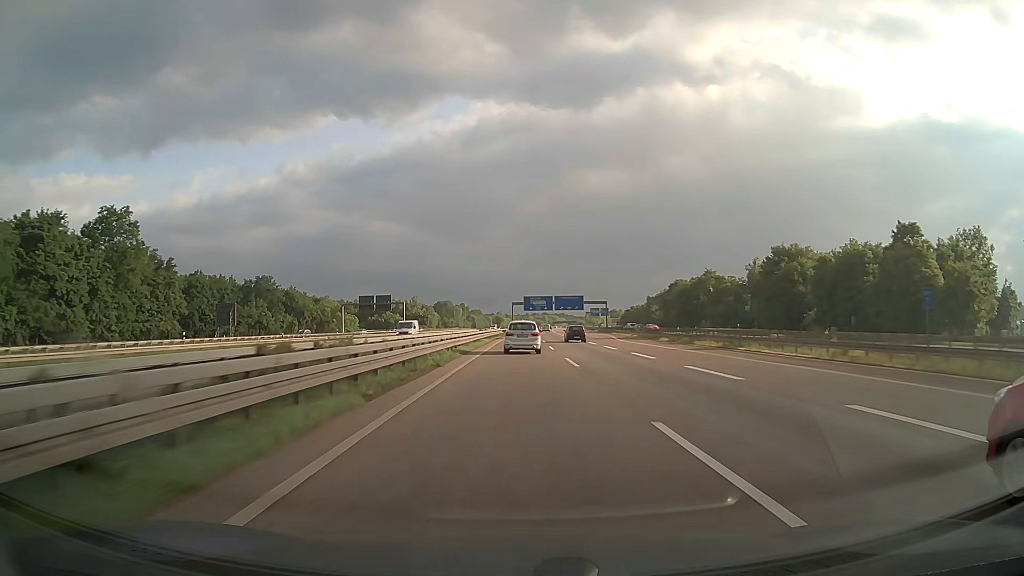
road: motorway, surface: asphalt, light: Day
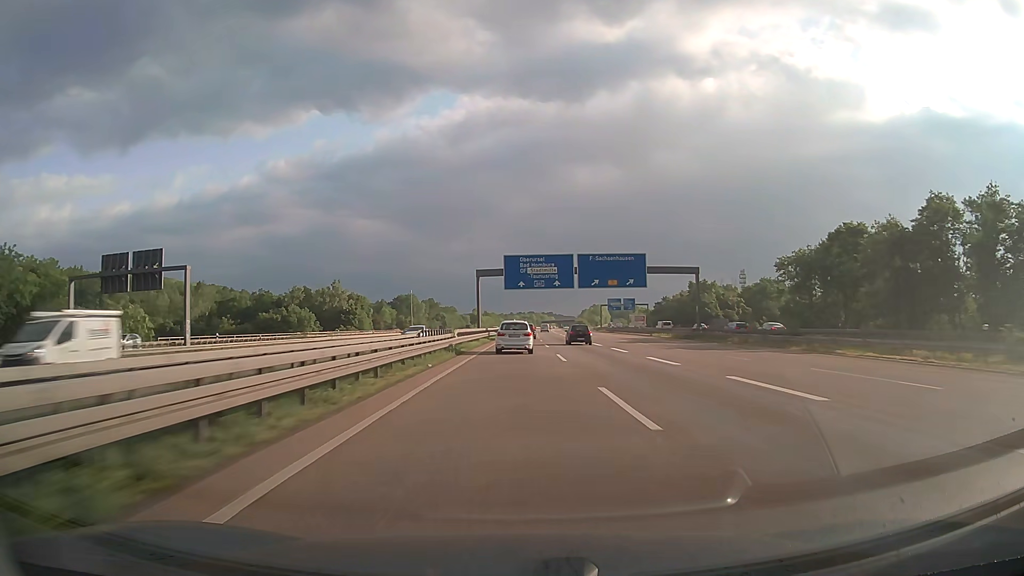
(+1.4, +101.3) m; +1°
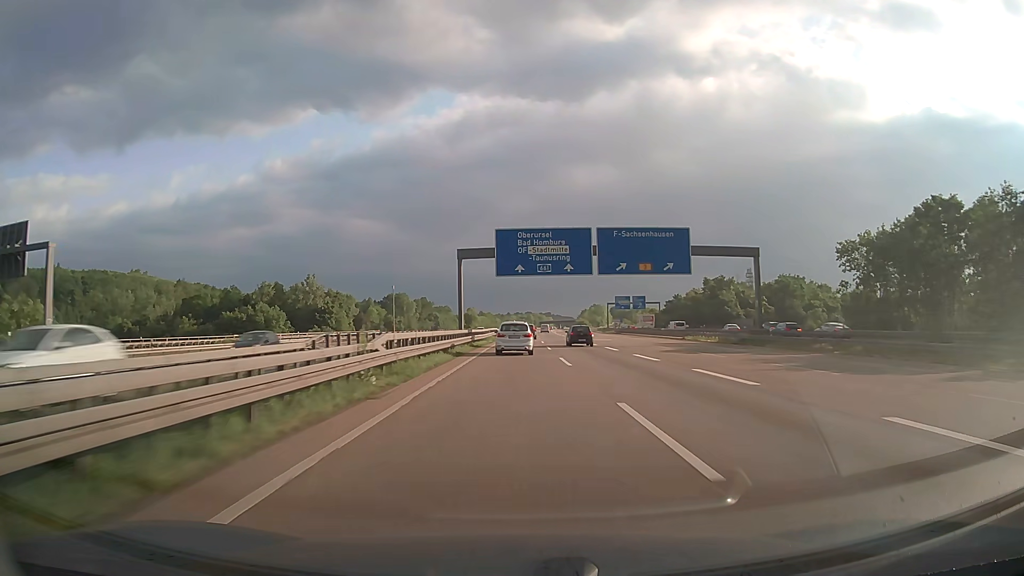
(0.0, +20.2) m; 0°
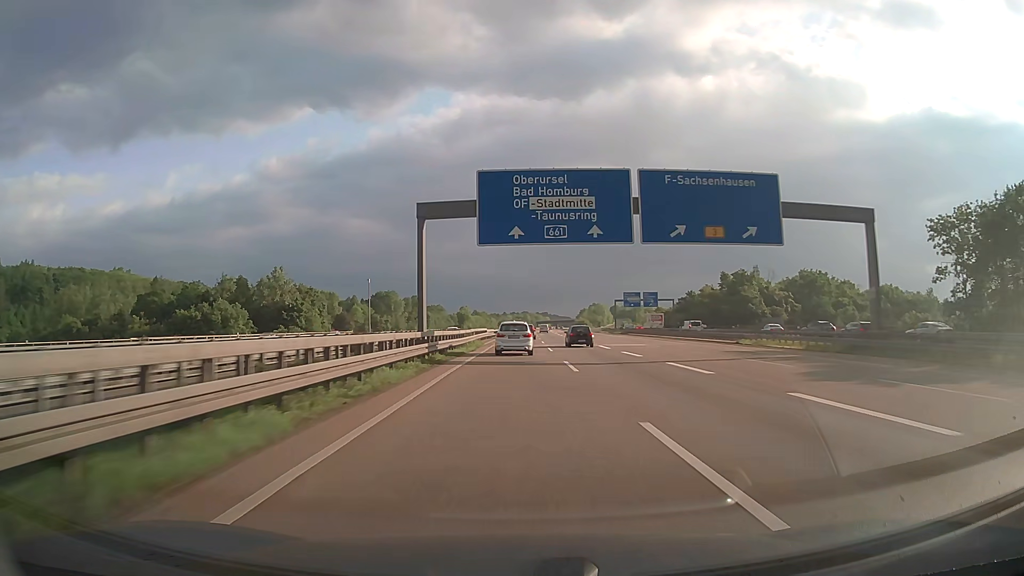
(0.0, +20.1) m; 0°
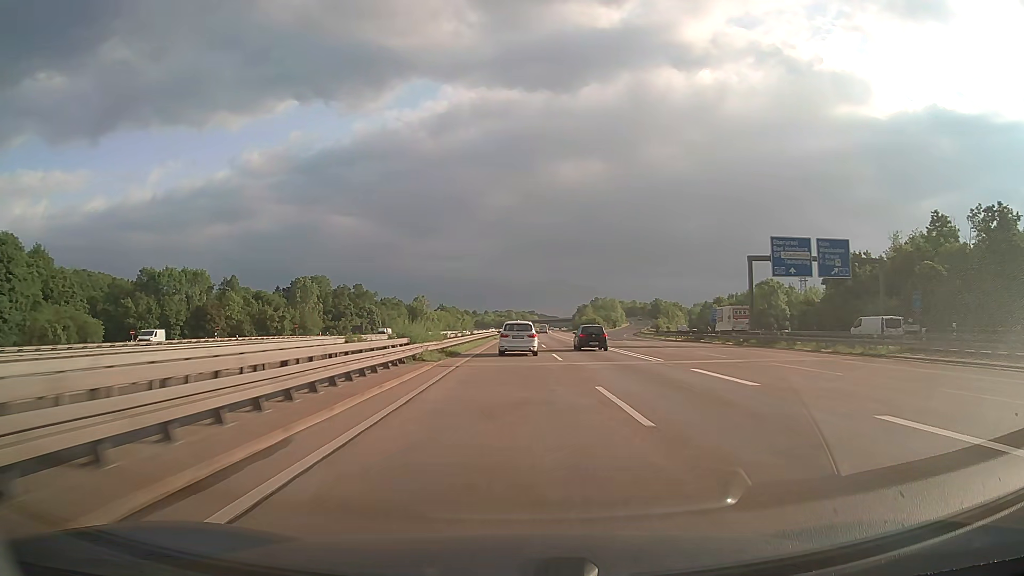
(+1.2, +99.7) m; +1°
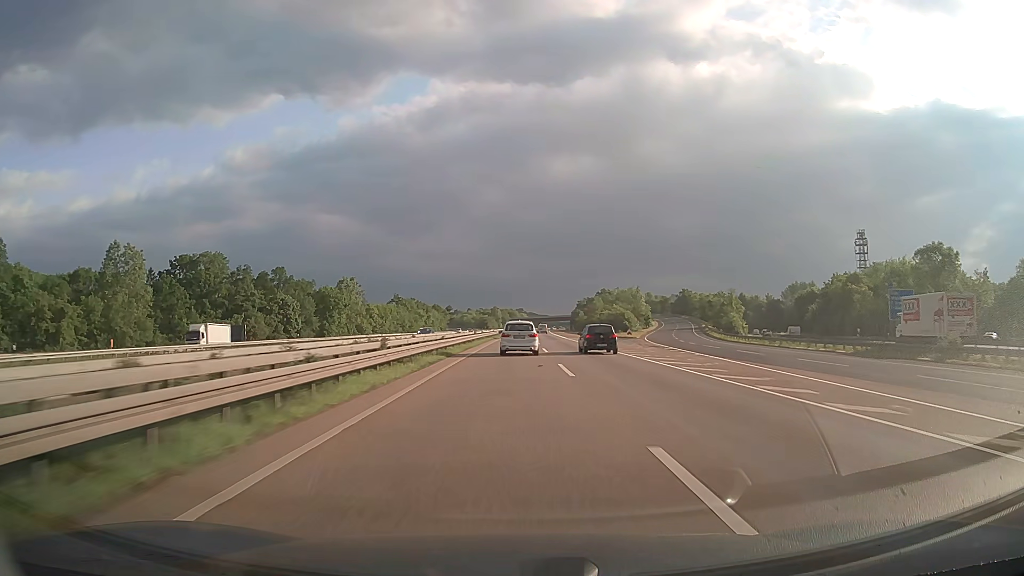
(+0.6, +78.7) m; +1°
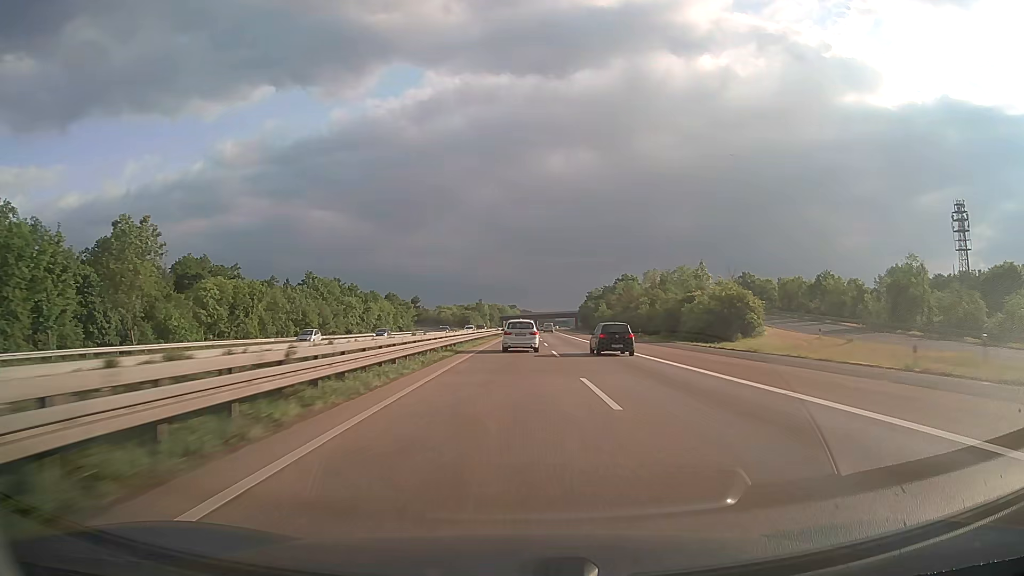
(+0.4, +77.9) m; +1°
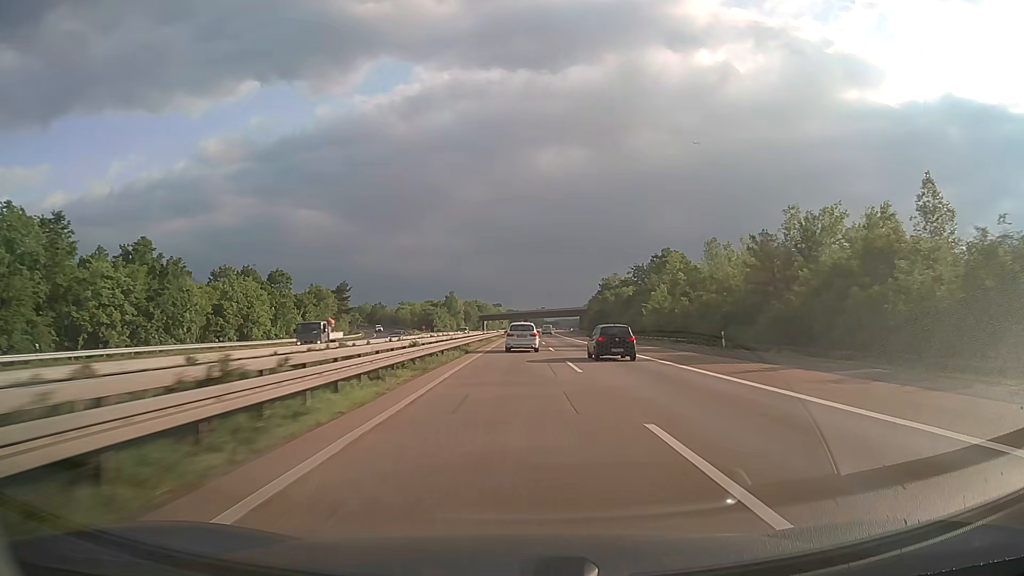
(+0.9, +77.5) m; +1°
(0, +10) (0, +20) (0, +30) (0, +40) (0, +50) (0, +60) (+1, +70) (+1, +80) (+1, +90) (+1, +100) m
